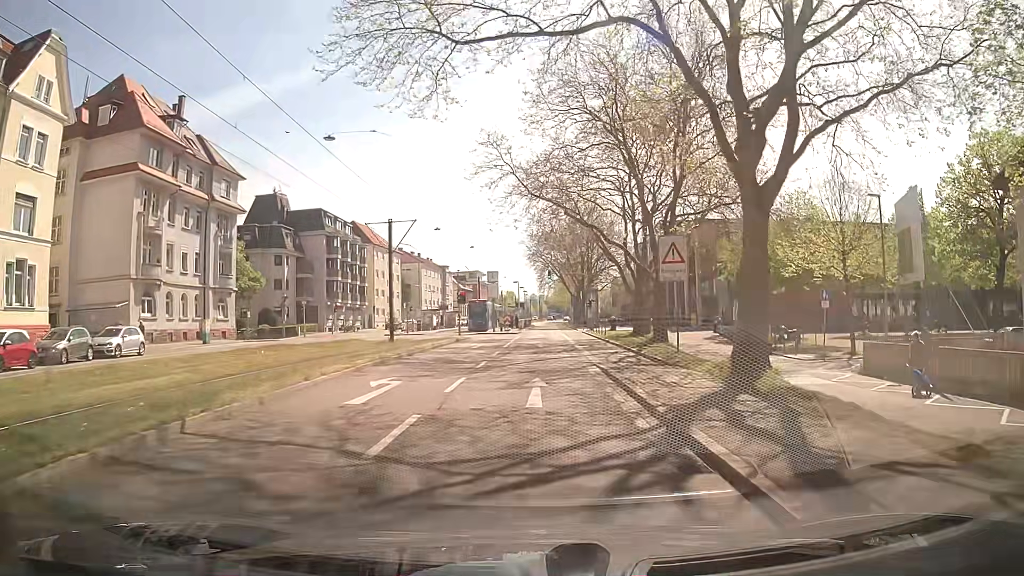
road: secondary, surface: asphalt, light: Day
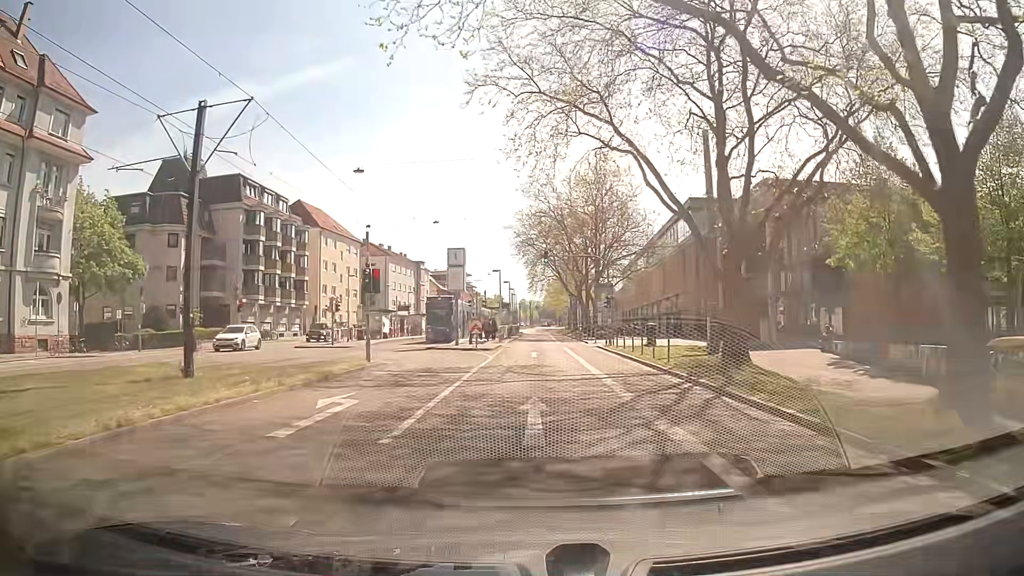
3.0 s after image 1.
(+0.2, +23.1) m; +1°
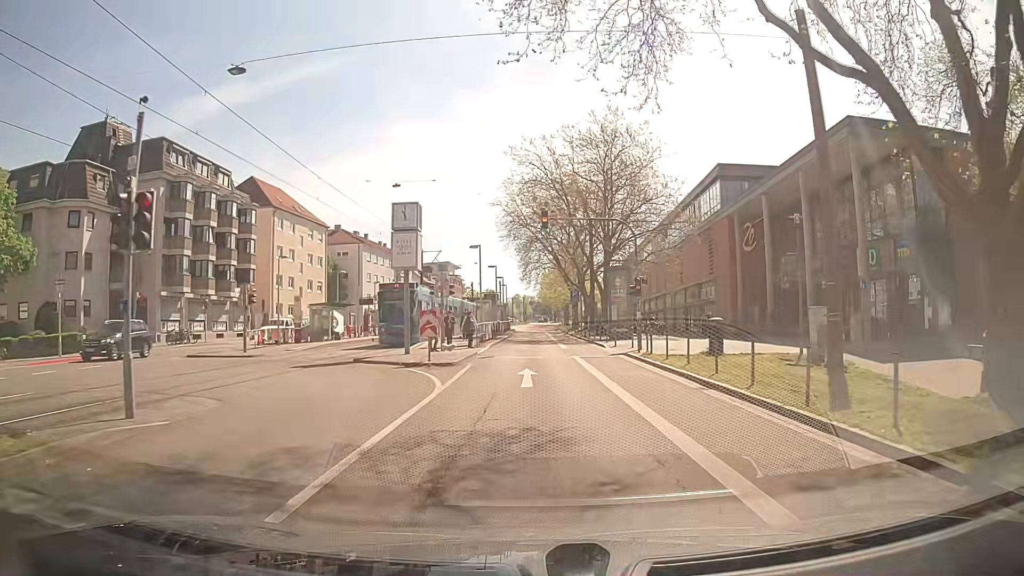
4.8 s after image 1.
(+0.1, +13.8) m; 0°
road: secondary_link
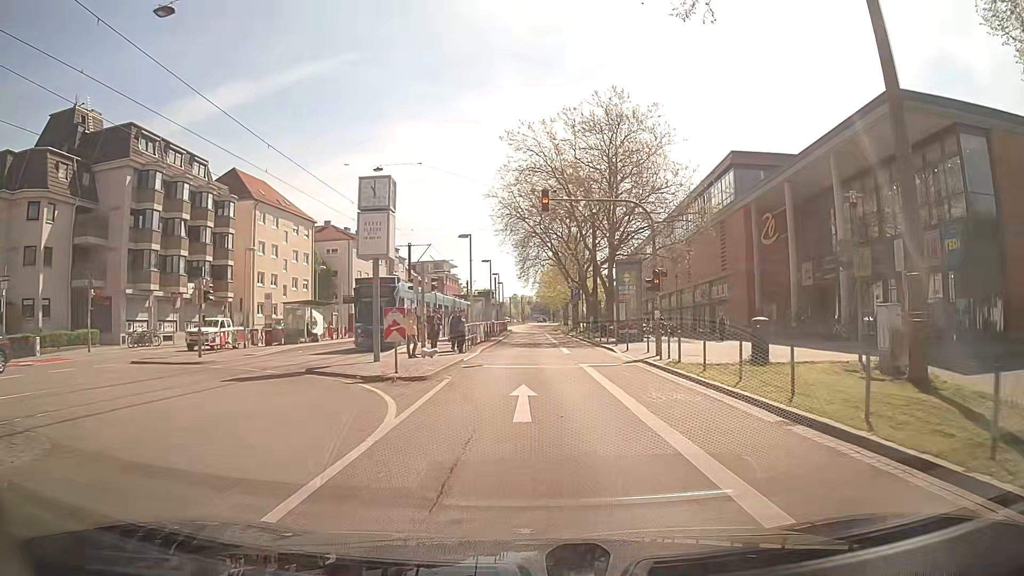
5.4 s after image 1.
(+0.1, +4.6) m; 0°
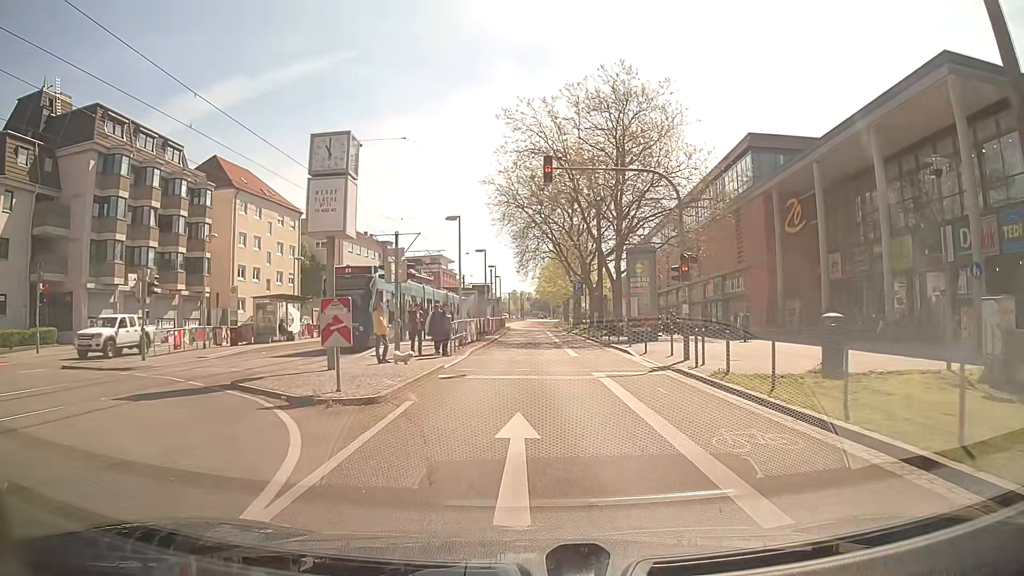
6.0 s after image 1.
(0.0, +4.5) m; +1°
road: secondary
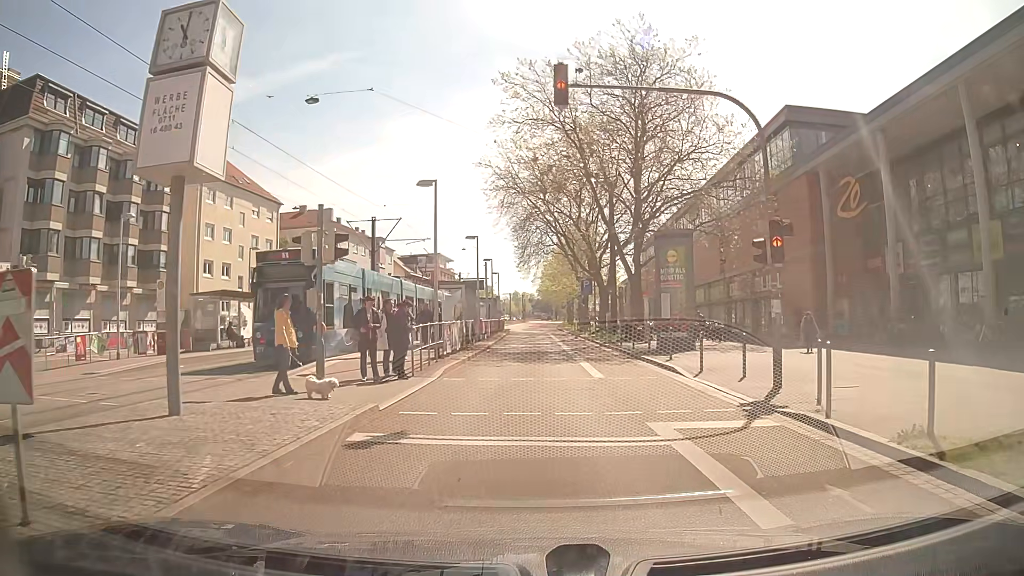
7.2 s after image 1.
(0.0, +7.0) m; 0°
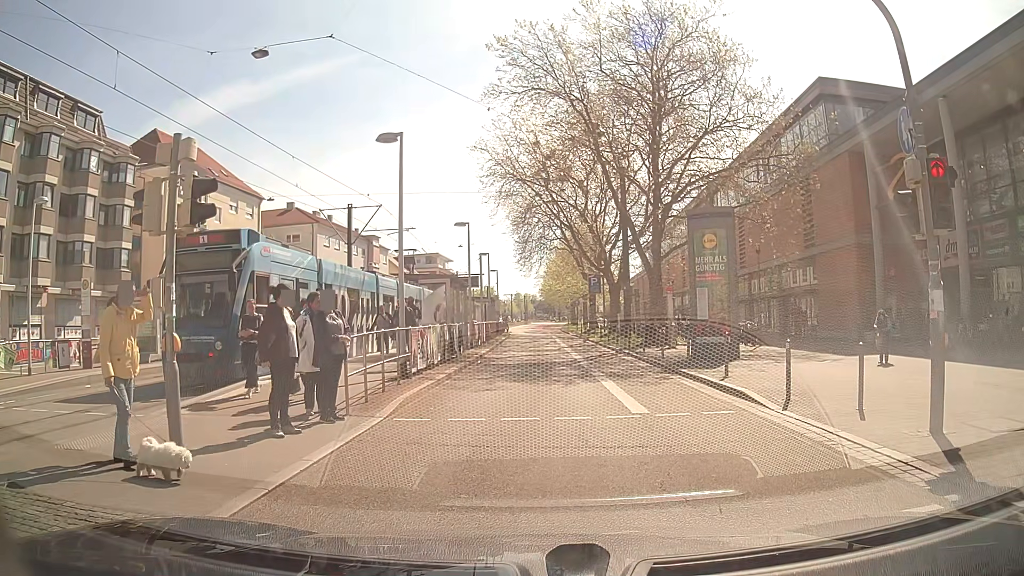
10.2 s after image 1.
(-0.1, +4.9) m; -1°
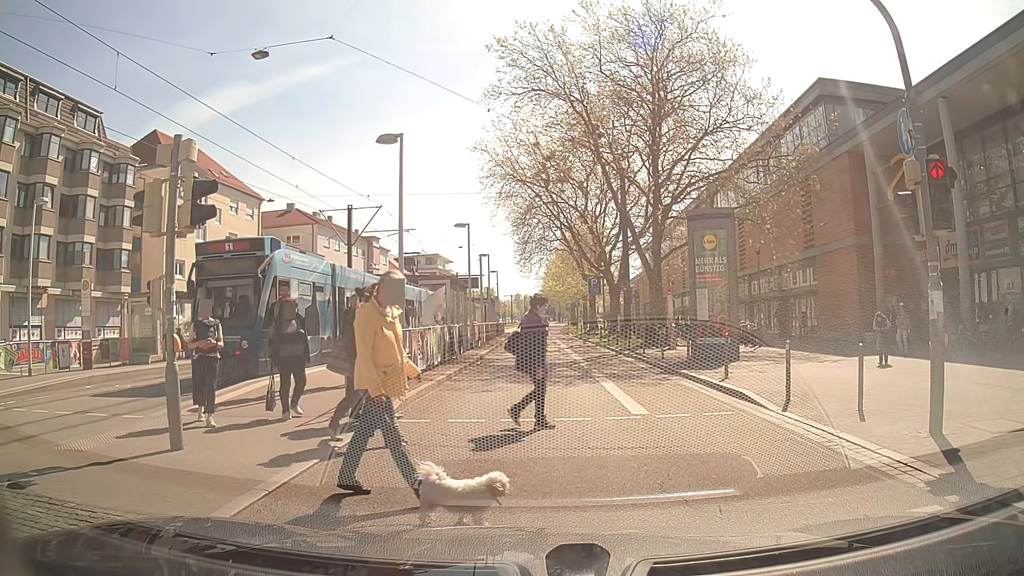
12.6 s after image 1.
(0.0, +0.1) m; 0°
(0, +10) (0, +20) (+1, +30) (+1, +40) (+1, +50) (+1, +60) (+1, +70) (0, +80) (-1, +90) (-1, +100) m
